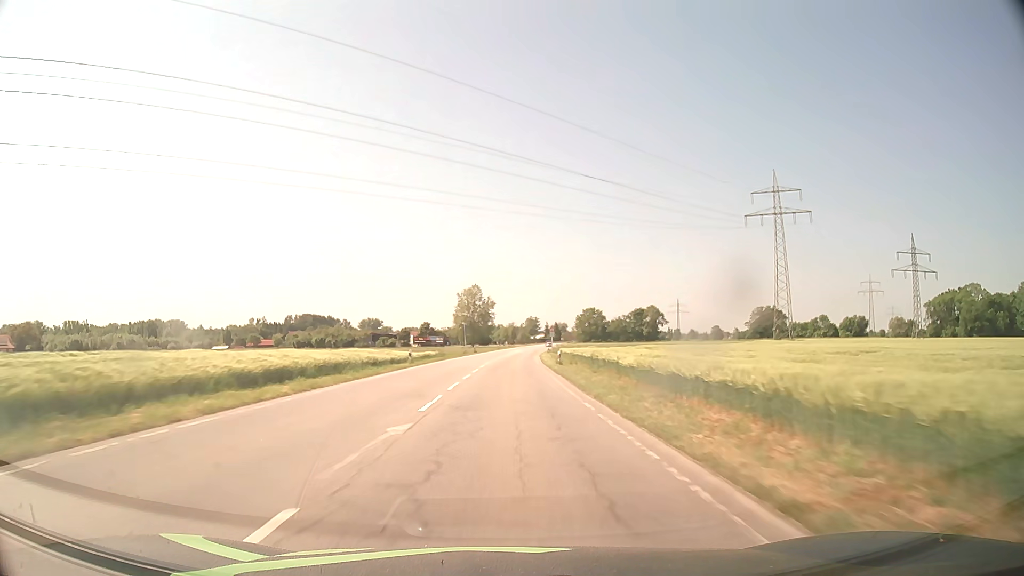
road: secondary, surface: asphalt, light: Day
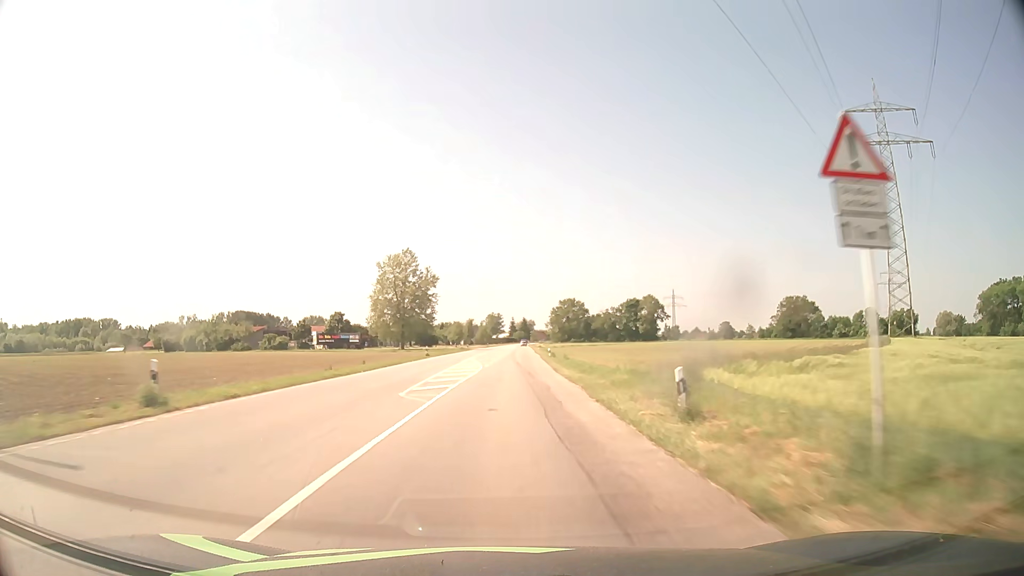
(+1.9, +78.5) m; +3°
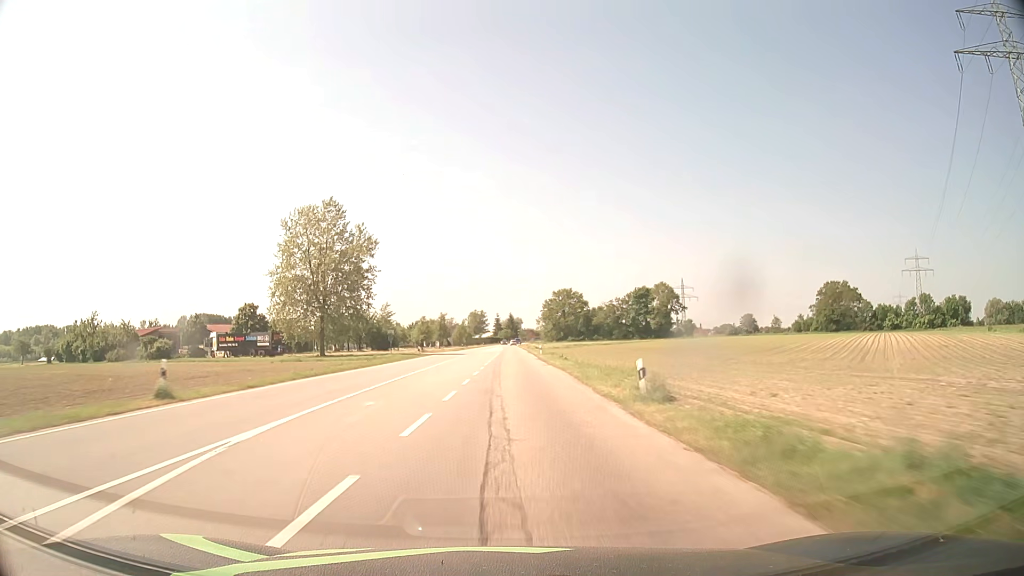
(+0.6, +47.3) m; +1°
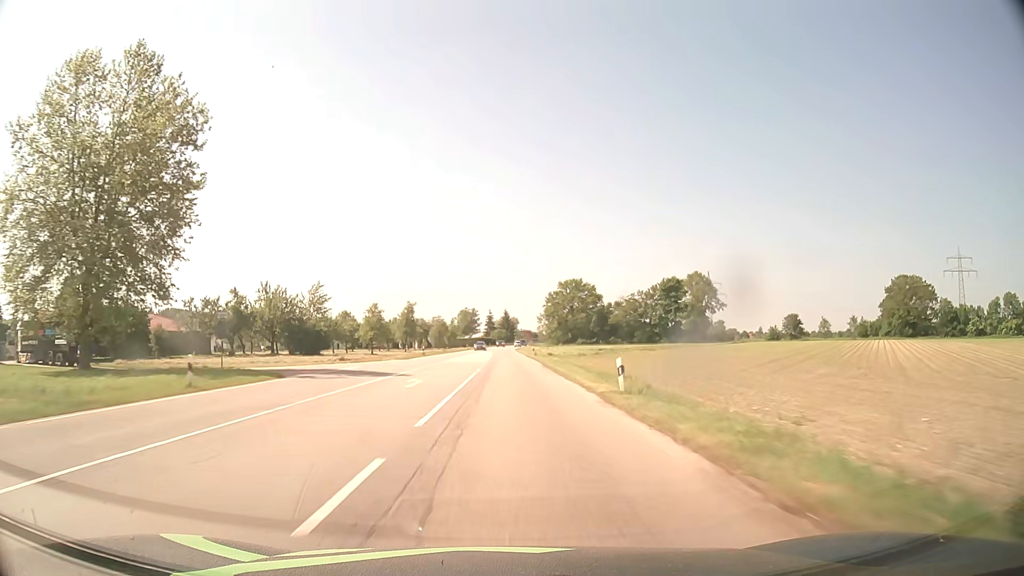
(+0.2, +47.3) m; +1°
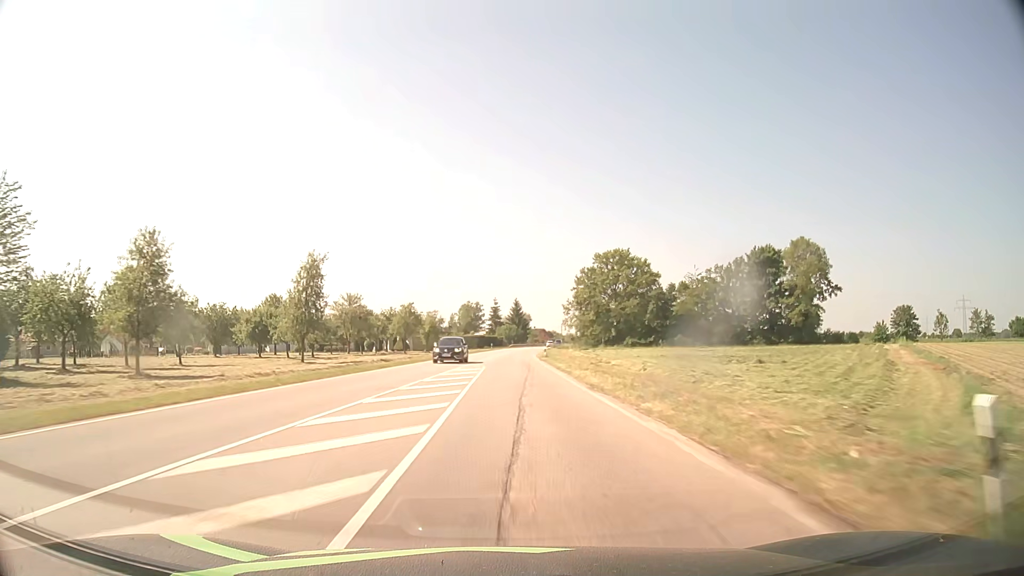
(-0.6, +63.1) m; -1°
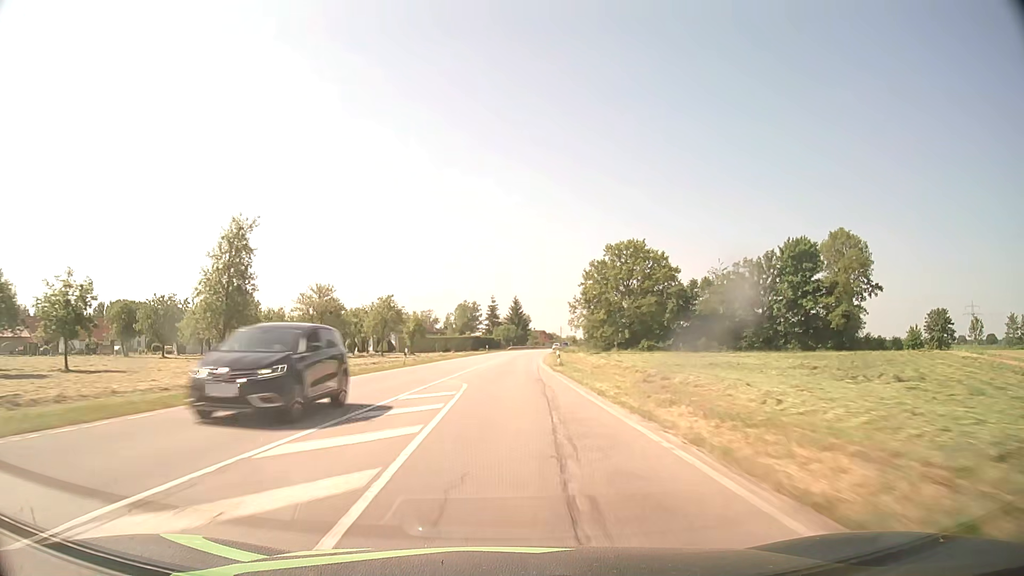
(0.0, +15.8) m; 0°
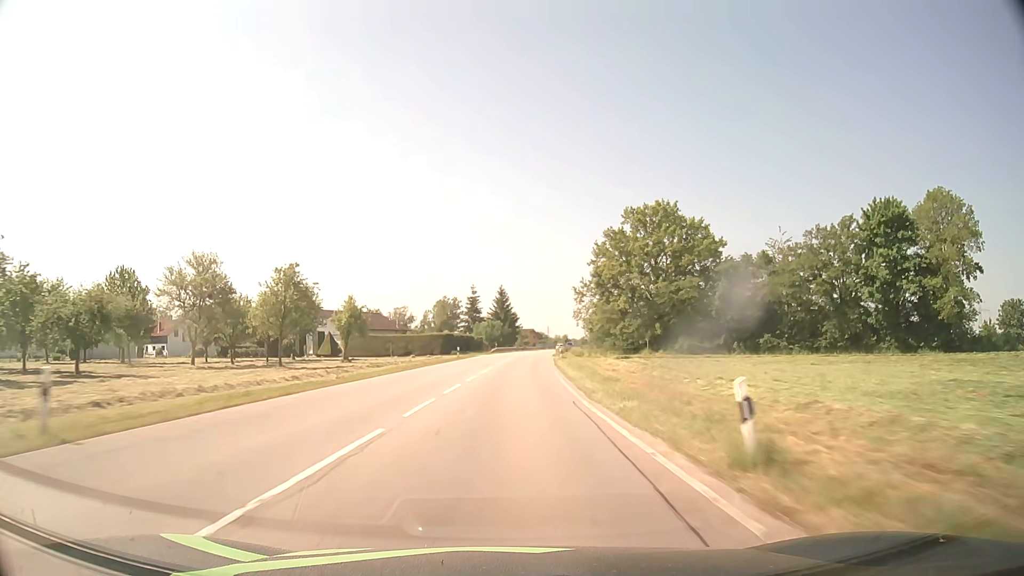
(+0.3, +31.6) m; +1°
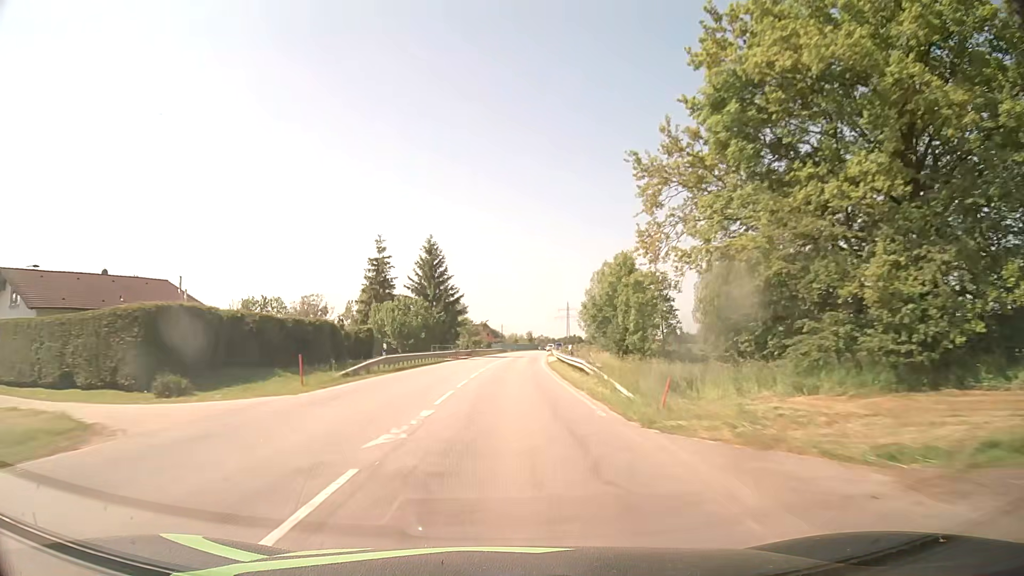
(+2.2, +63.1) m; +4°
(0, +10) (0, +20) (0, +30) (+1, +40) (+1, +50) (+2, +60) (+2, +70) (+3, +80) (+4, +90) (+5, +100) m
